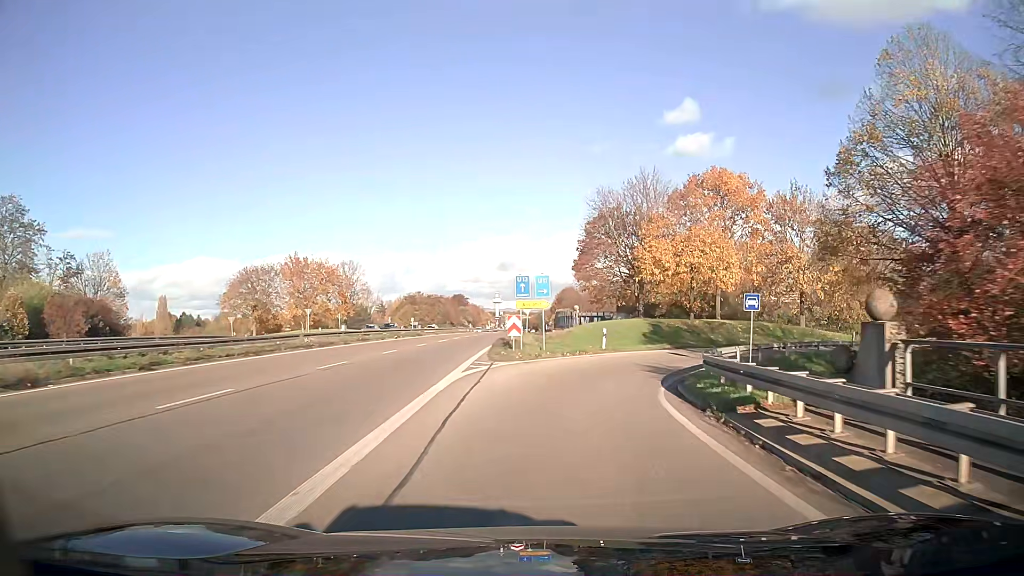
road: trunk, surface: asphalt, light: Day
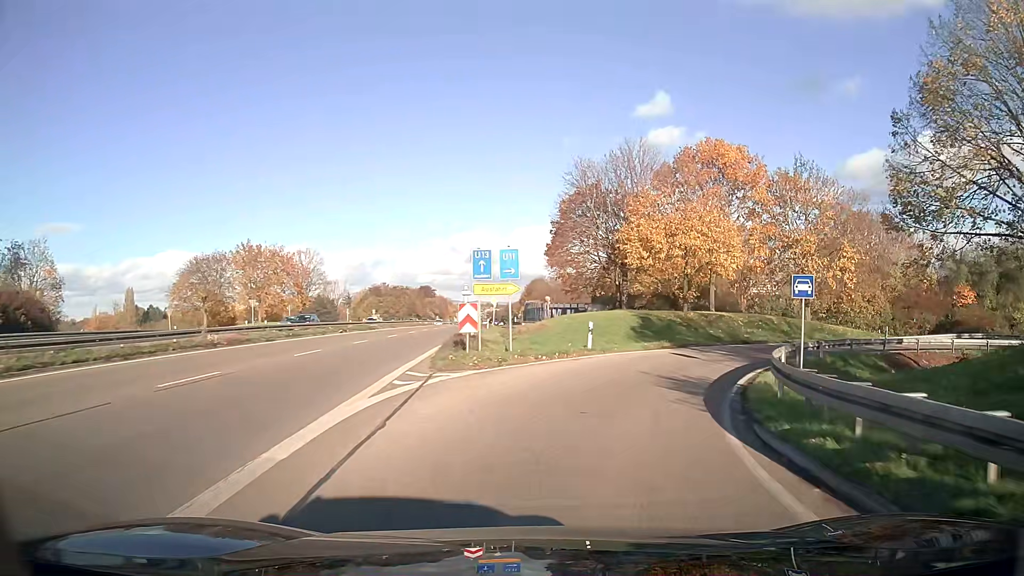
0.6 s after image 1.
(+0.2, +7.1) m; +3°
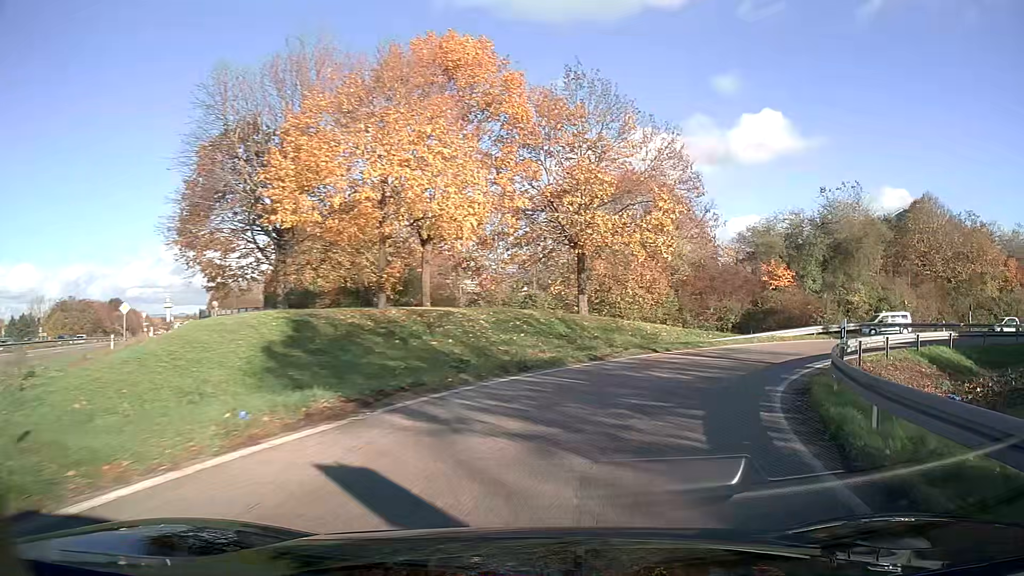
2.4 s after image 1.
(+4.4, +18.4) m; +28°
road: trunk_link
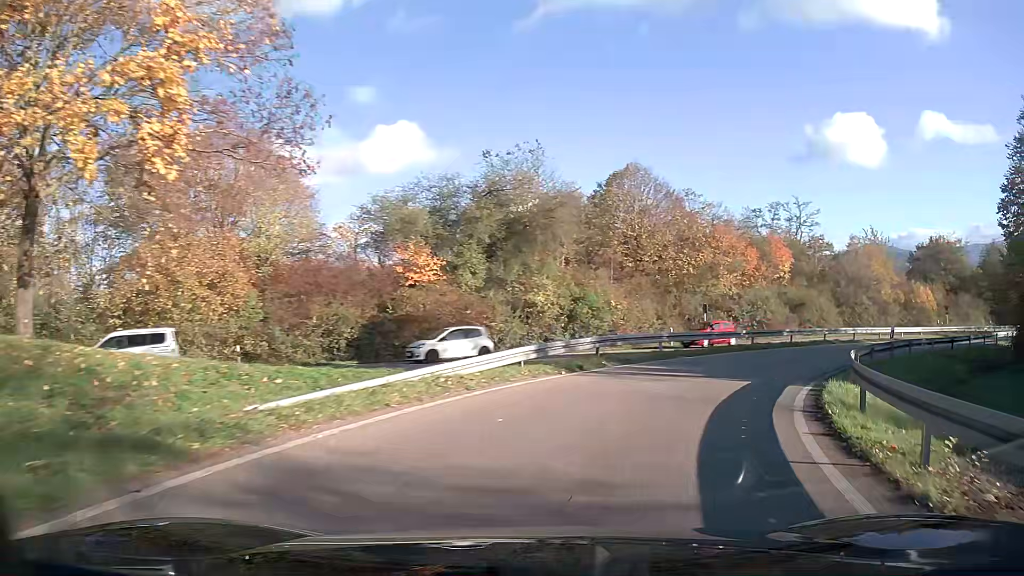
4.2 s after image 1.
(+4.9, +17.5) m; +32°
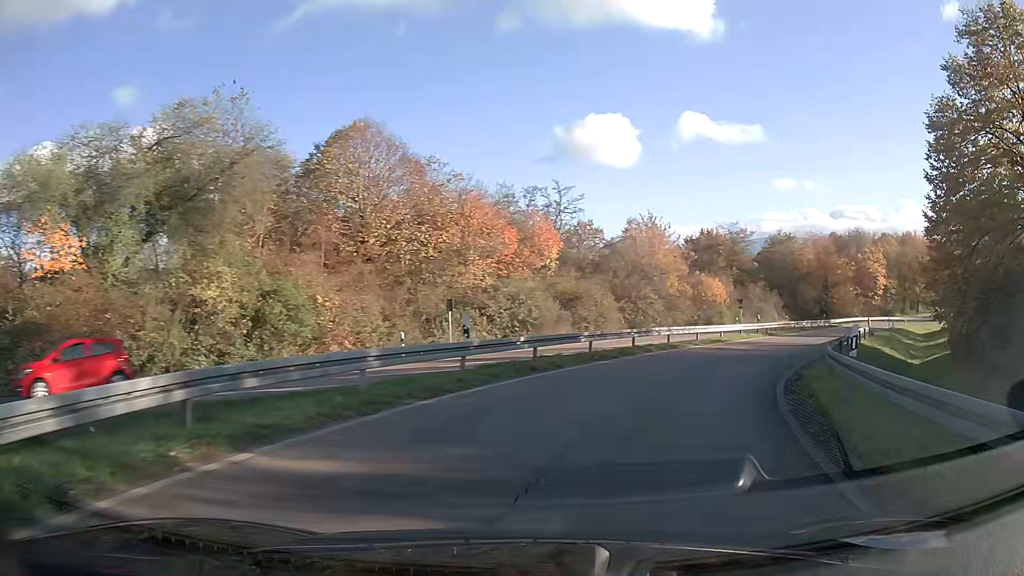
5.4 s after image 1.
(+2.3, +11.7) m; +22°
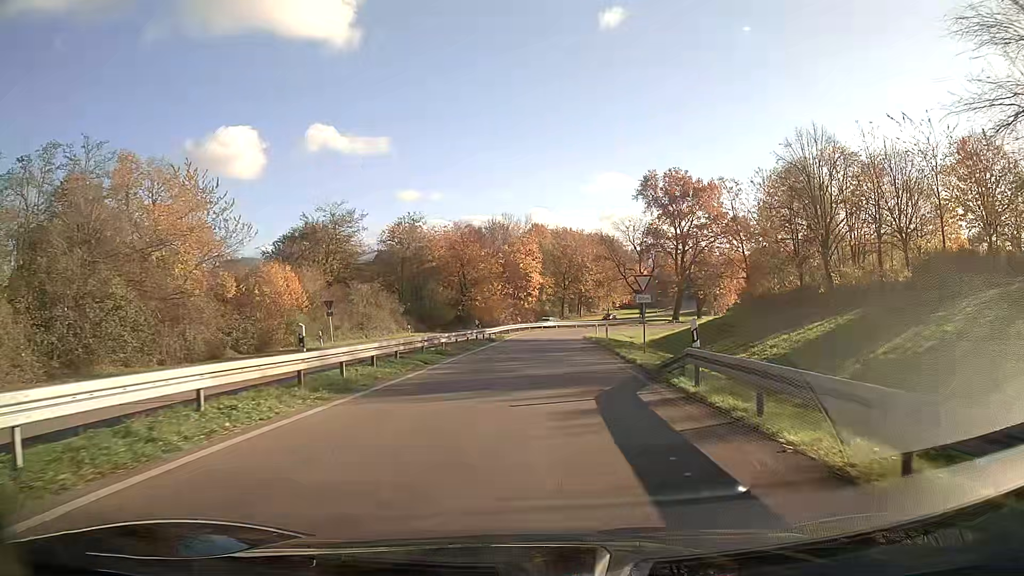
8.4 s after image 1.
(+9.4, +29.6) m; +26°
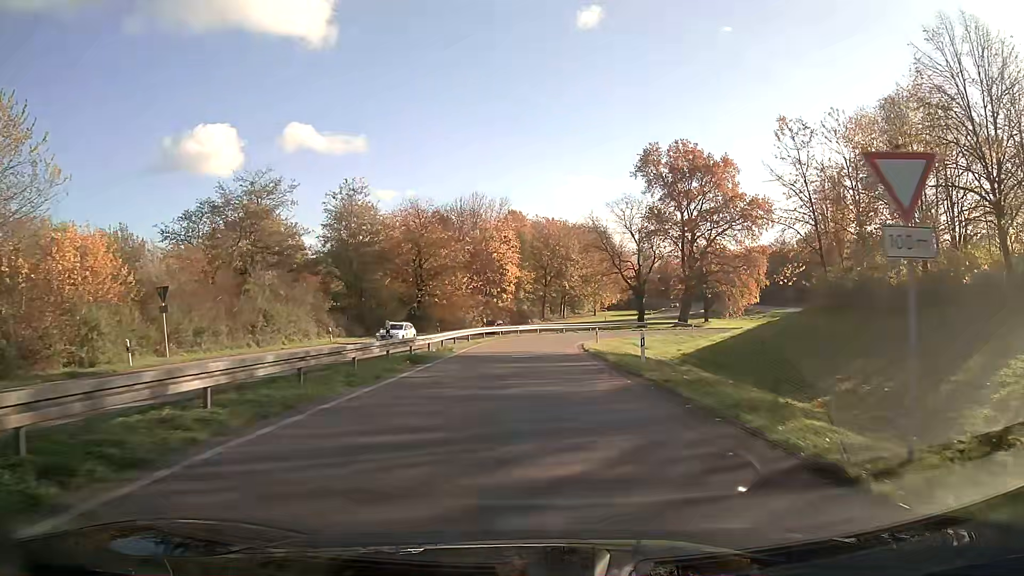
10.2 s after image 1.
(+0.4, +19.7) m; +2°
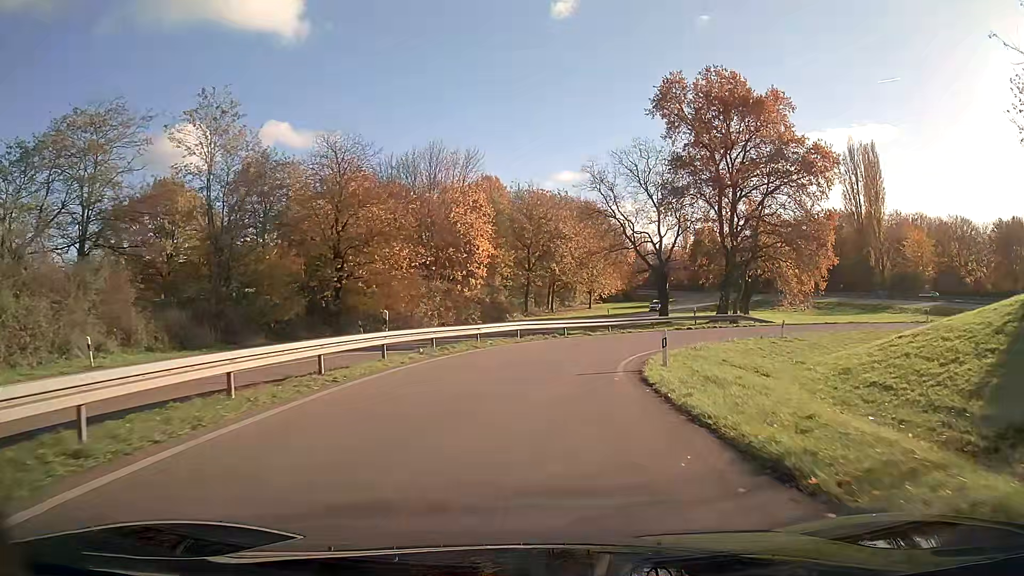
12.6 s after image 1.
(+0.3, +26.2) m; +2°
